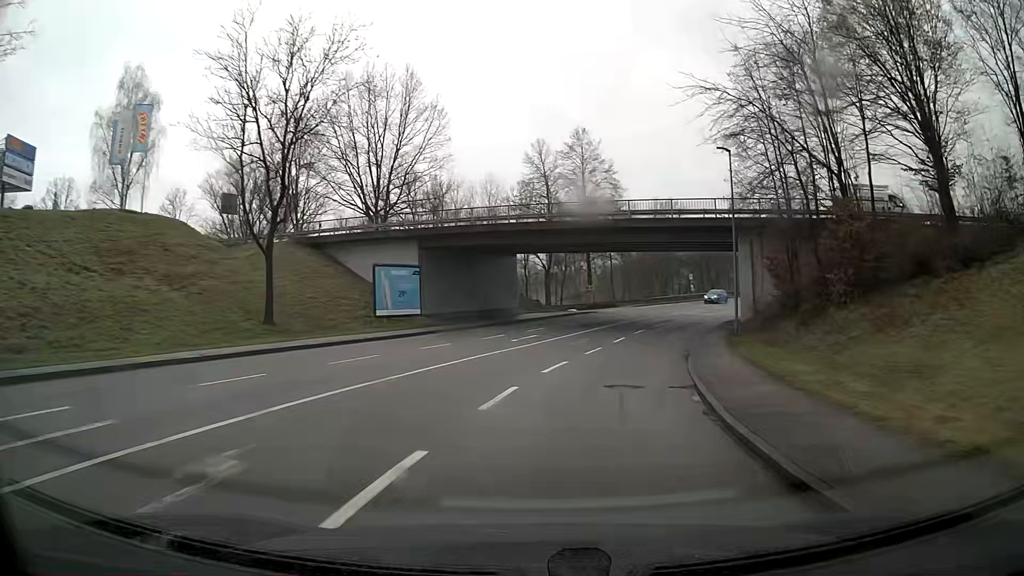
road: tertiary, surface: asphalt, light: Day
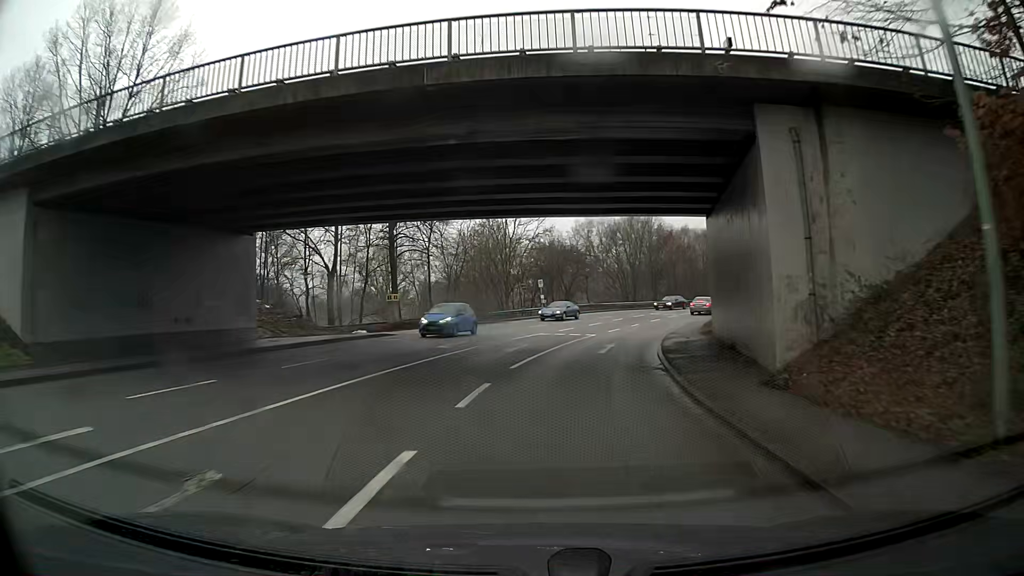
(+3.0, +23.8) m; +13°
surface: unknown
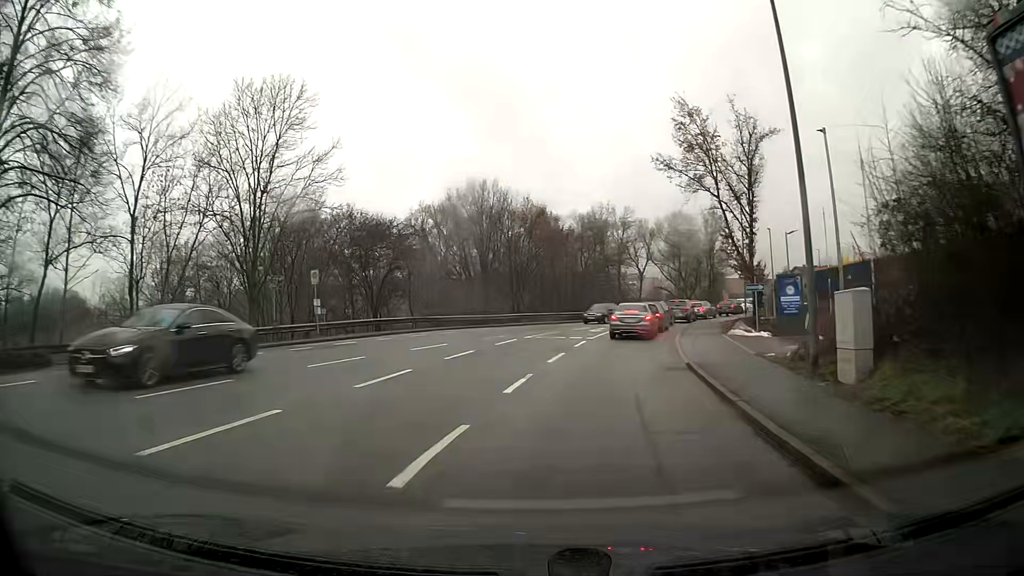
(+1.6, +28.4) m; +11°
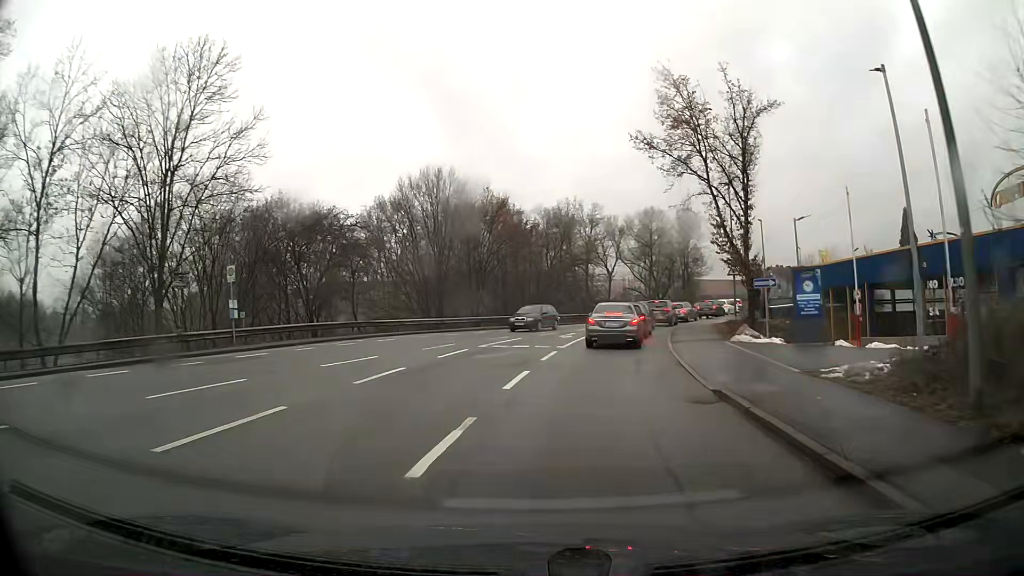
(+0.3, +5.4) m; +6°
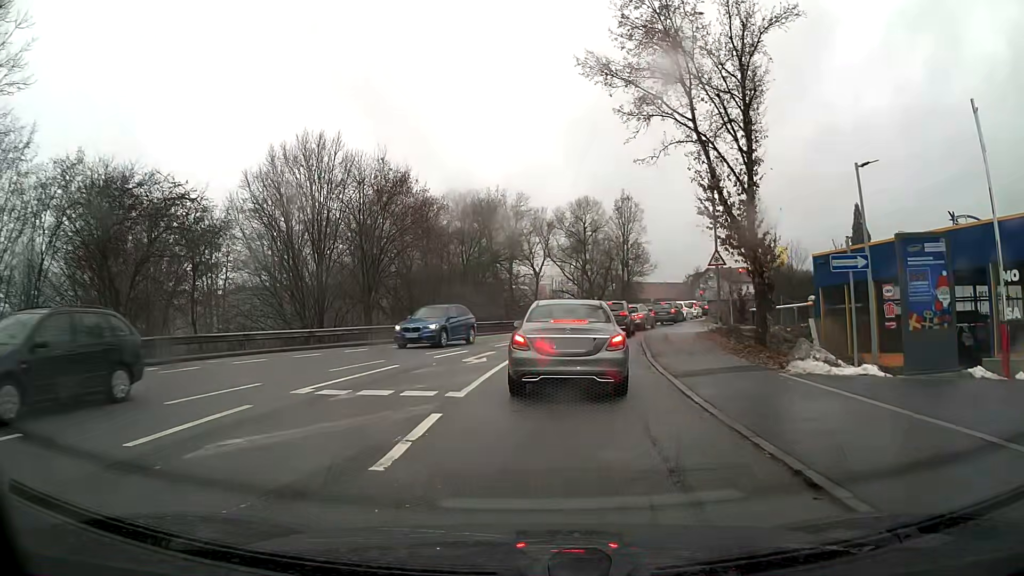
(+0.6, +10.9) m; +6°
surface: asphalt
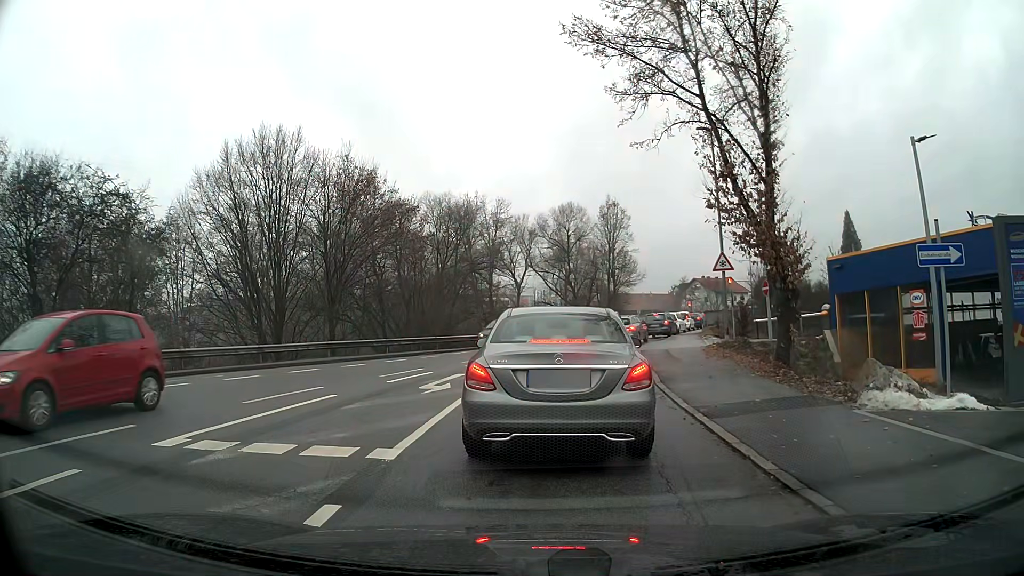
(0.0, +3.5) m; -1°
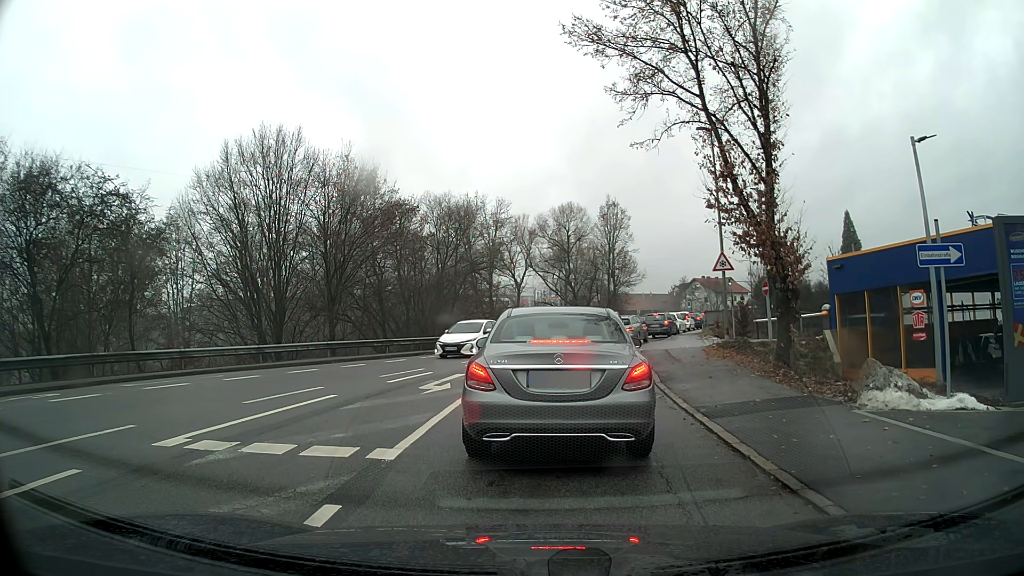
(0.0, 0.0) m; 0°
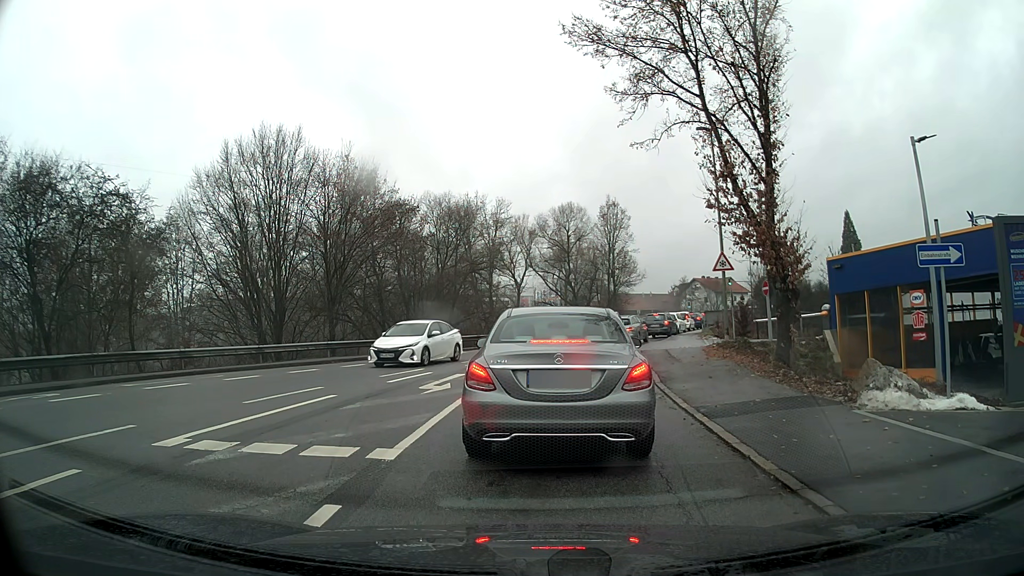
(0.0, 0.0) m; 0°
